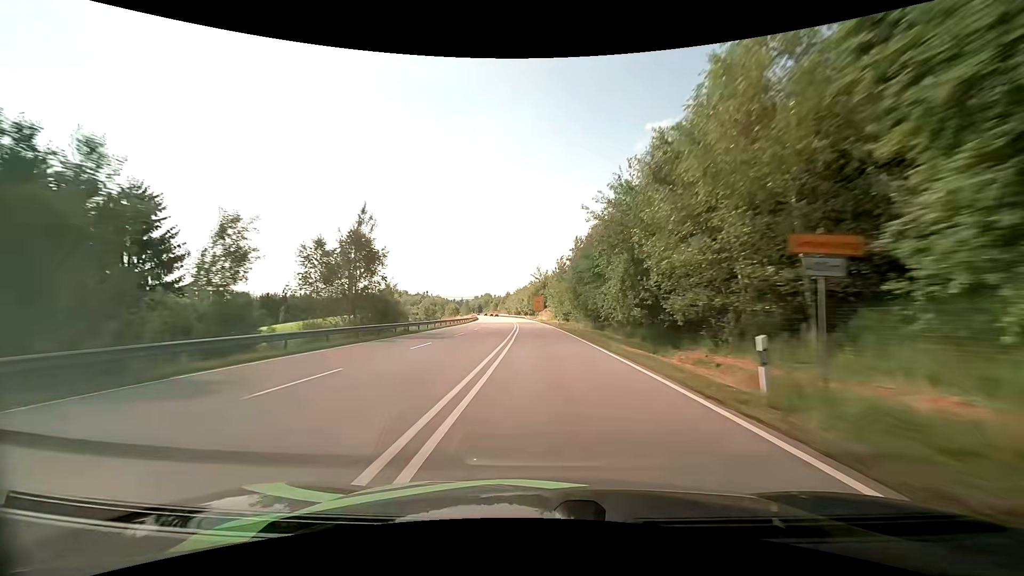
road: primary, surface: asphalt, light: Day
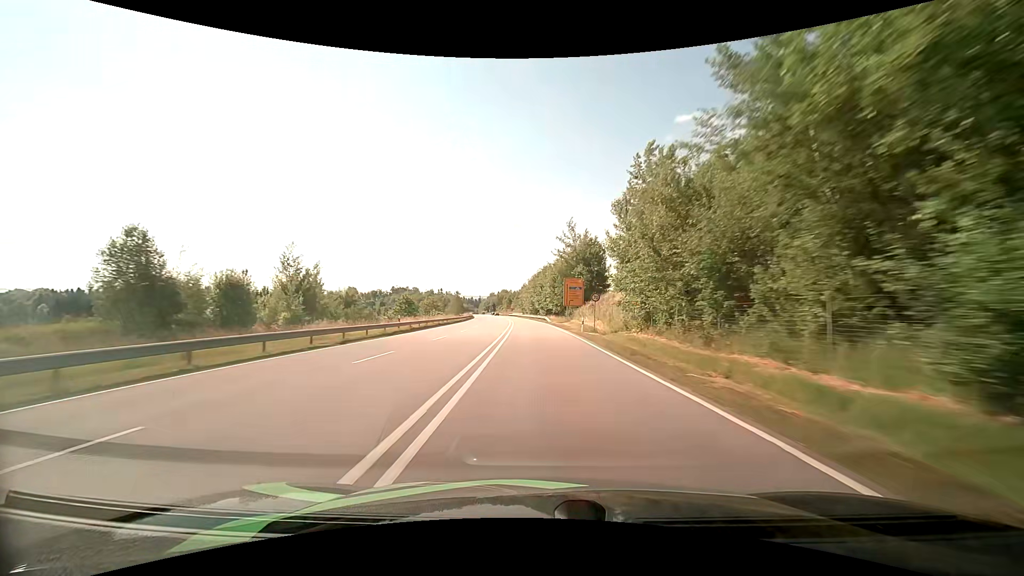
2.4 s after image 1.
(-1.3, +66.1) m; -3°
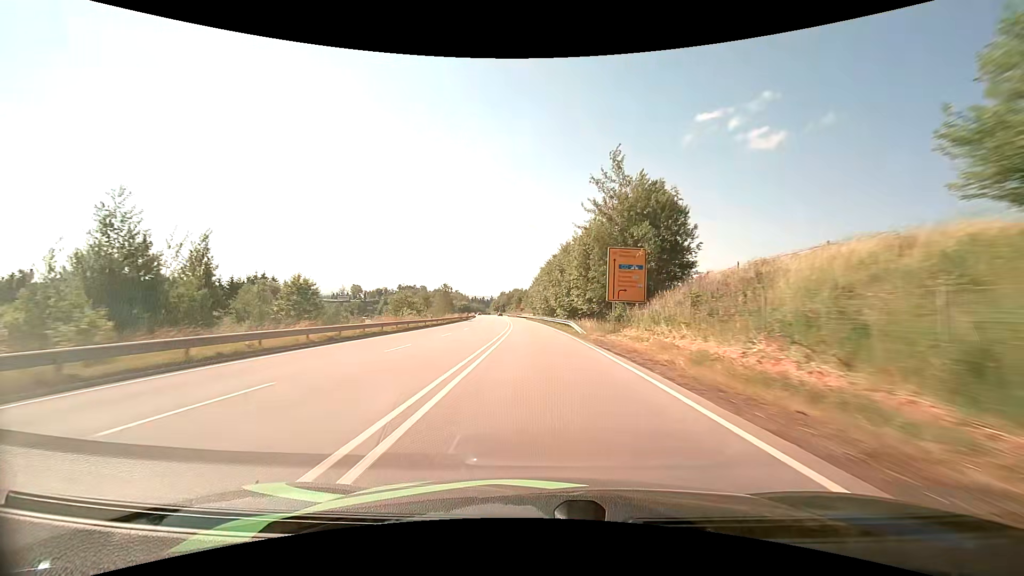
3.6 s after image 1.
(-0.3, +31.9) m; -1°
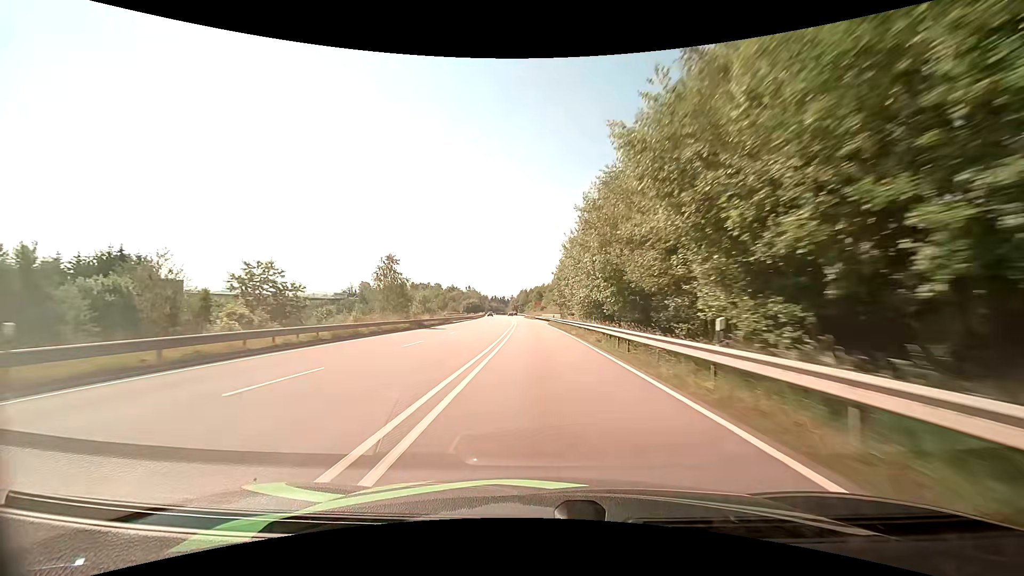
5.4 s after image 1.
(-1.2, +45.6) m; -3°
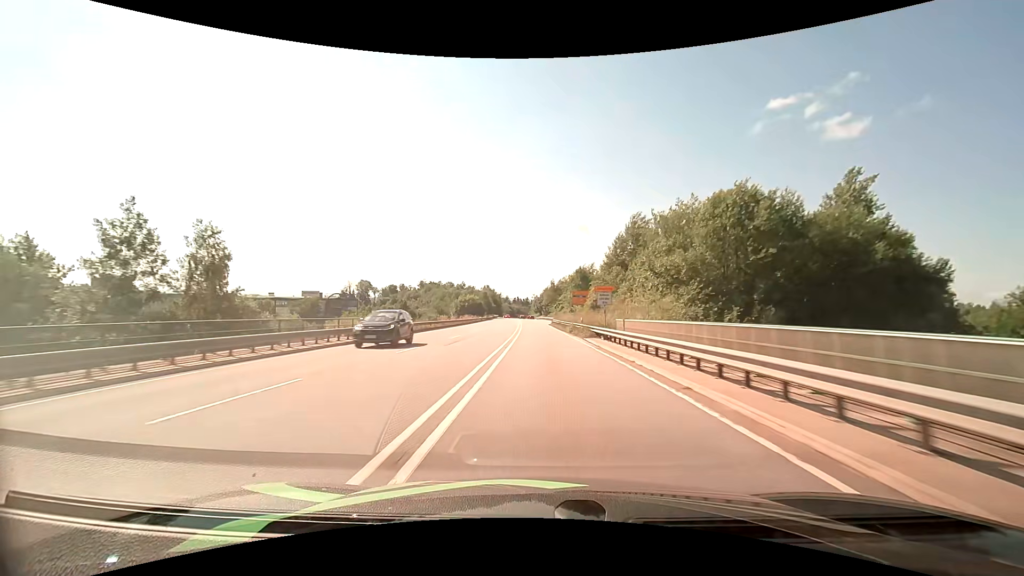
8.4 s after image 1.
(-2.1, +73.6) m; -3°
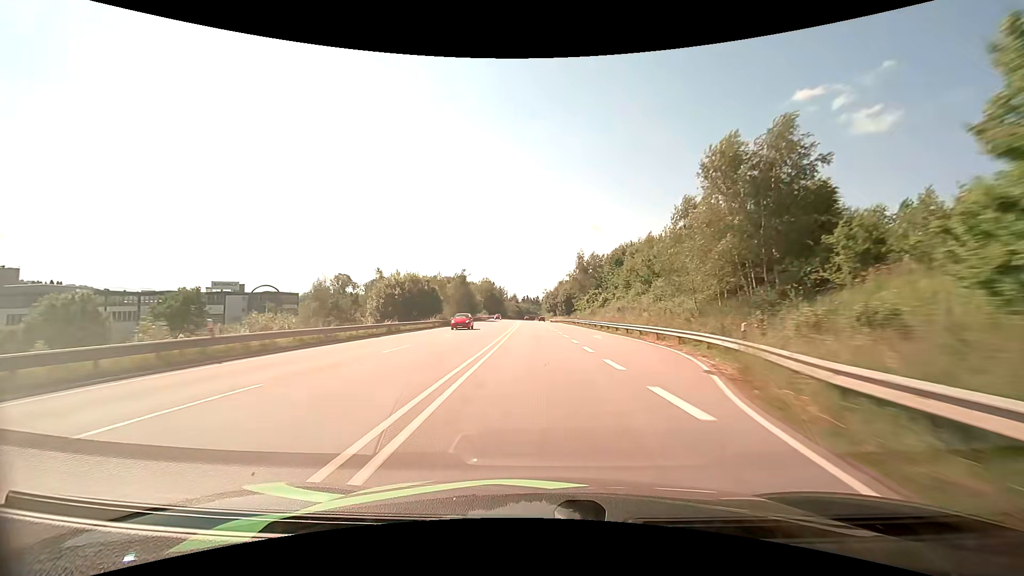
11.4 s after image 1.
(-1.0, +72.5) m; -1°
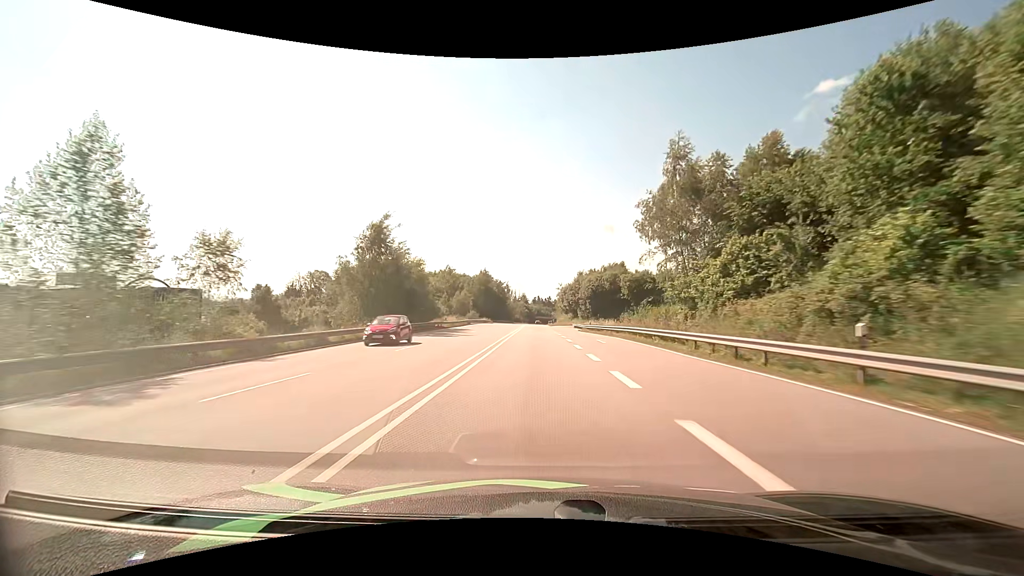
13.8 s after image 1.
(-0.6, +57.1) m; -1°
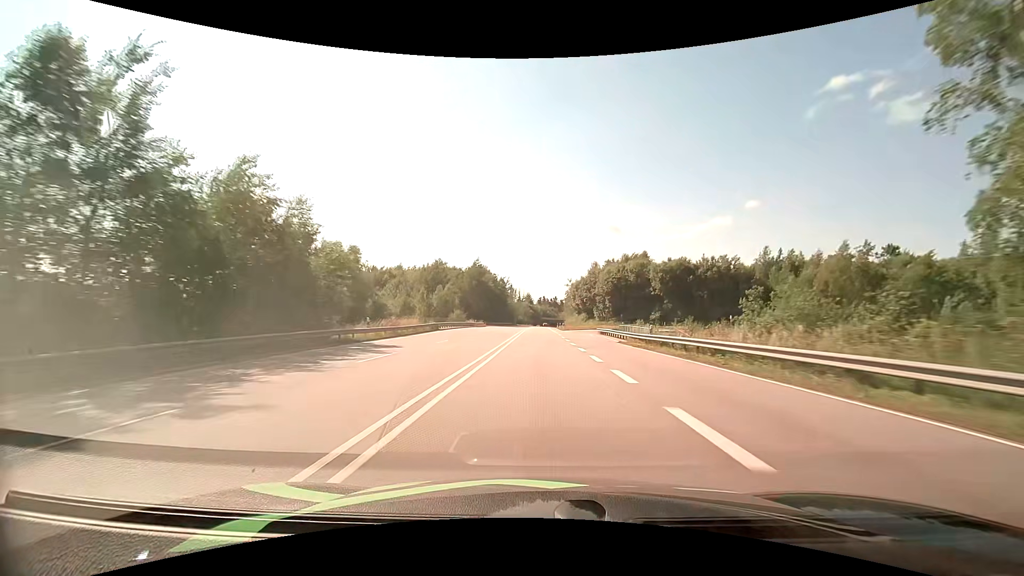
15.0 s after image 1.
(-0.2, +28.9) m; -1°
(0, +10) (0, +20) (0, +30) (0, +40) (0, +50) (+1, +60) (+1, +70) (+1, +80) (+1, +90) (+1, +100) m
